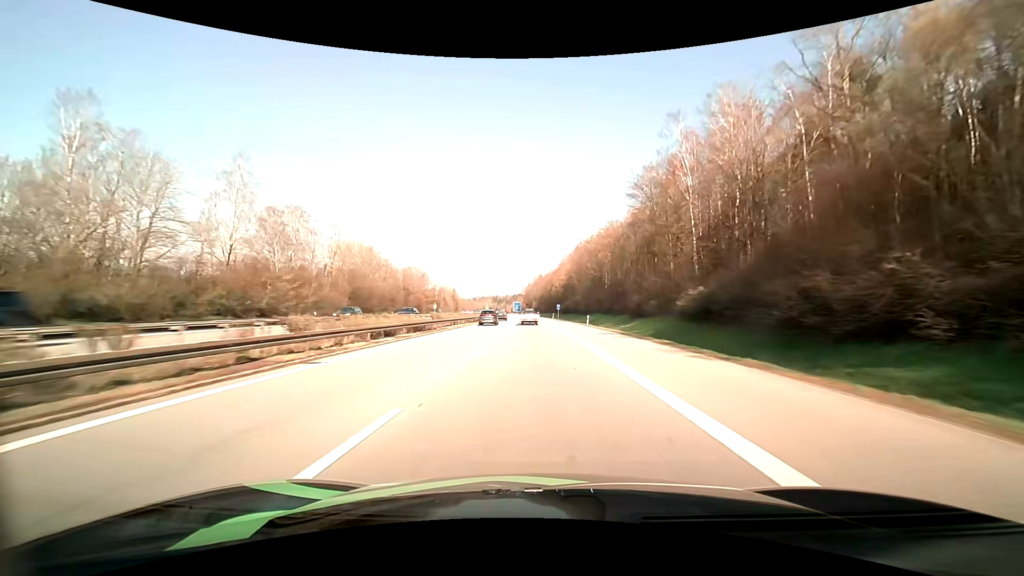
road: motorway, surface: asphalt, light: Day
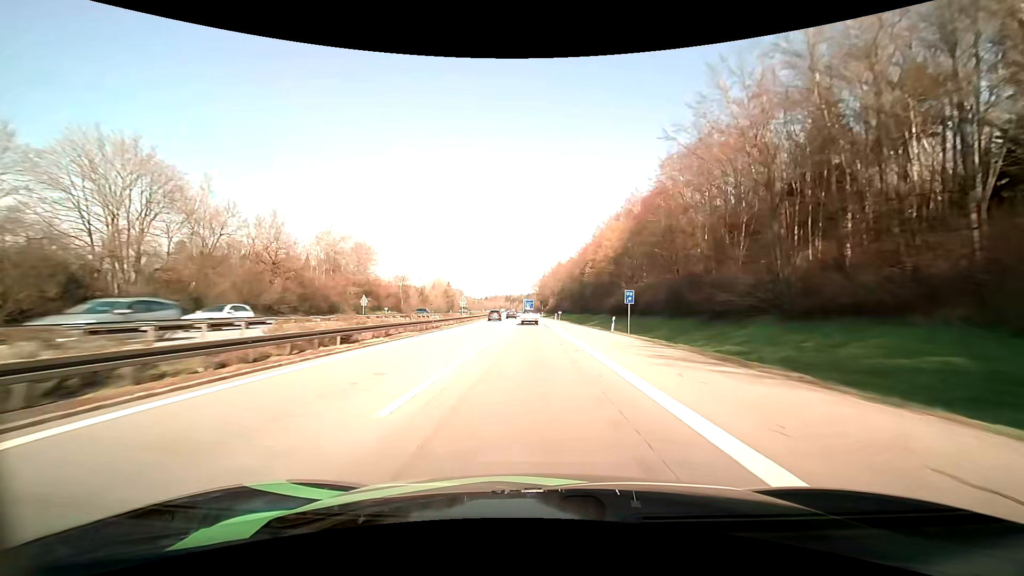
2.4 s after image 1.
(-0.9, +67.3) m; -2°
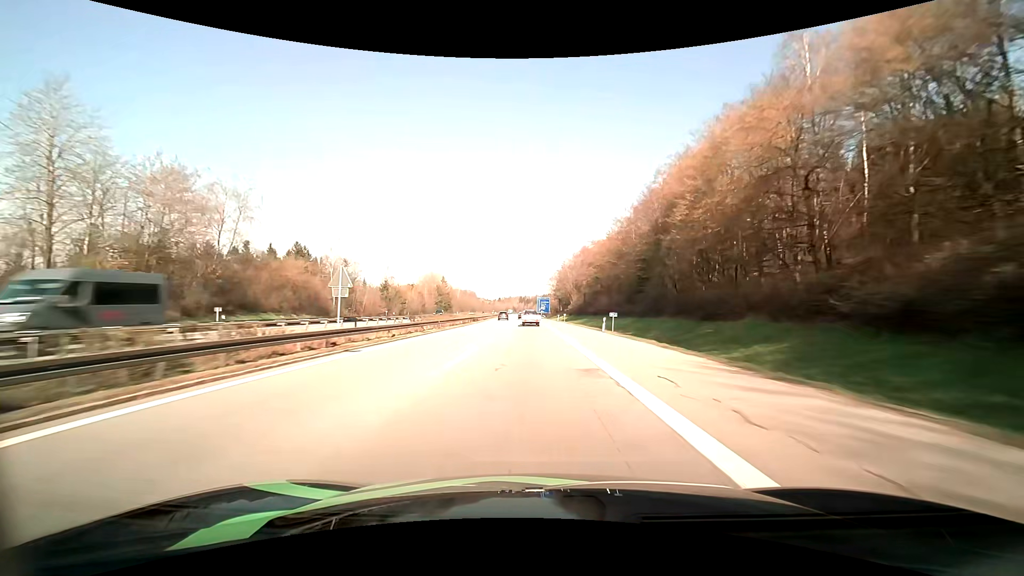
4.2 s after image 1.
(-0.7, +49.3) m; -2°
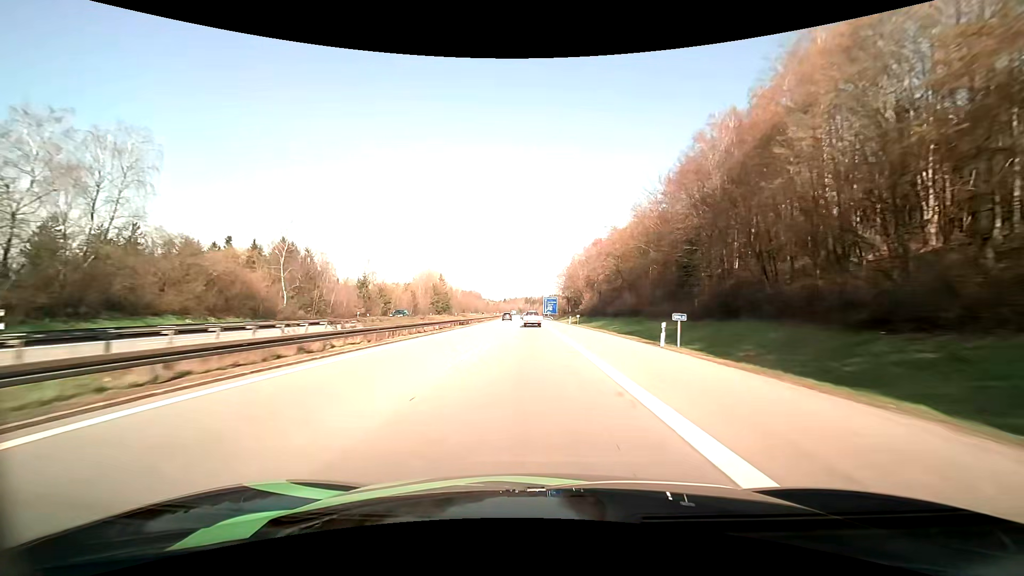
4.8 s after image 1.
(-0.1, +16.5) m; -1°
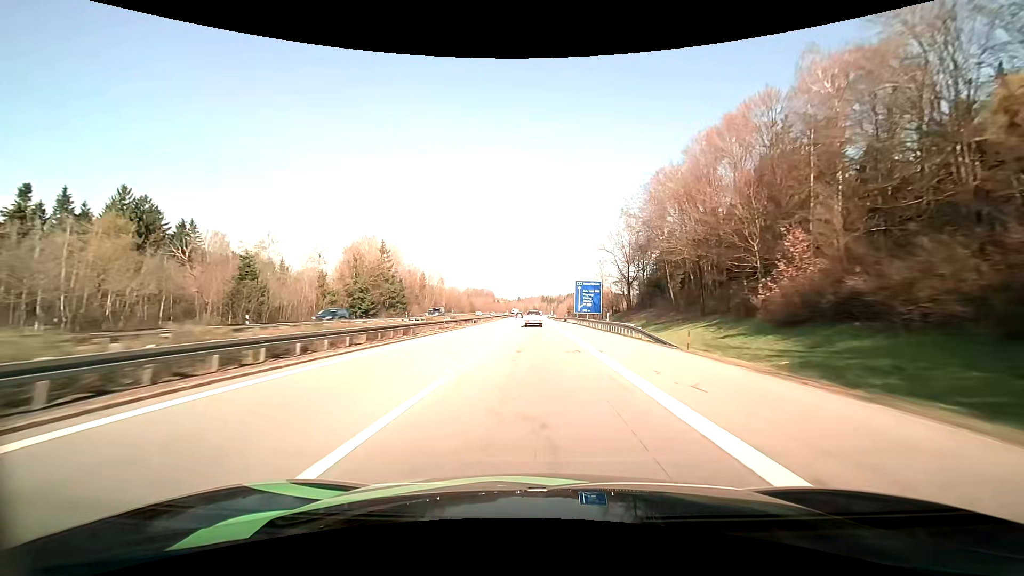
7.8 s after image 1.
(-1.7, +83.1) m; -2°
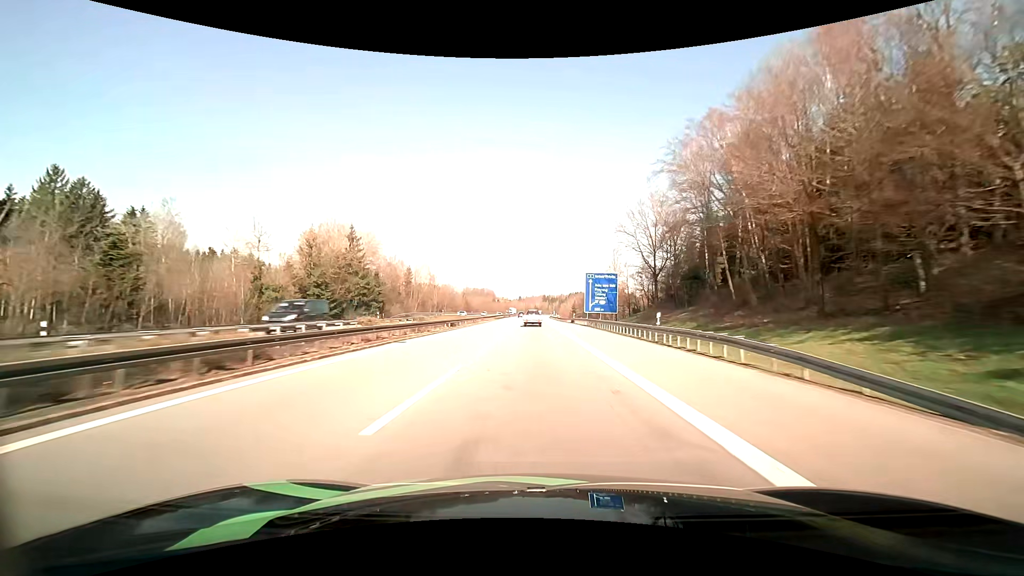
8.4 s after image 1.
(0.0, +16.7) m; 0°
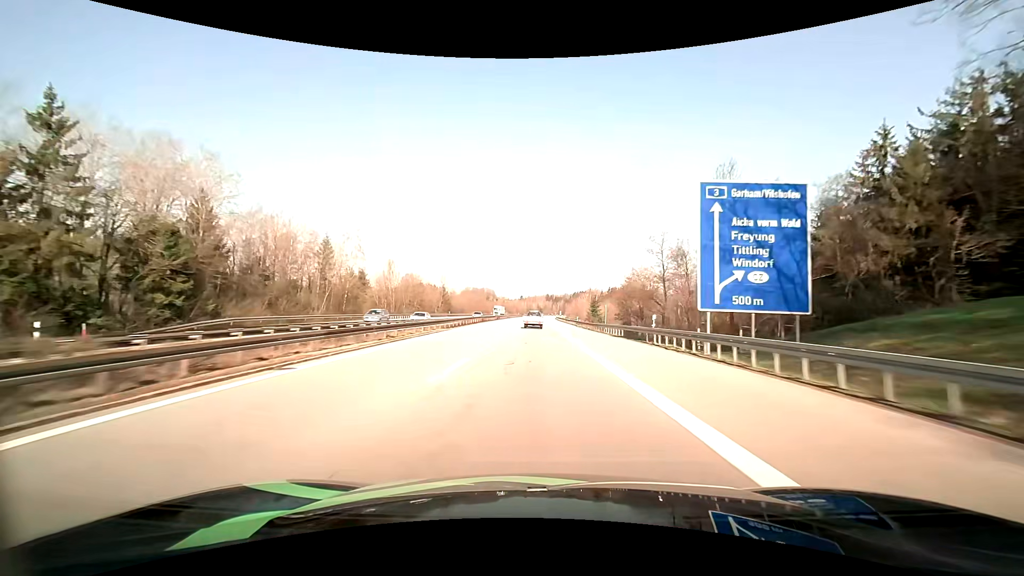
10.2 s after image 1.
(-0.2, +50.5) m; 0°
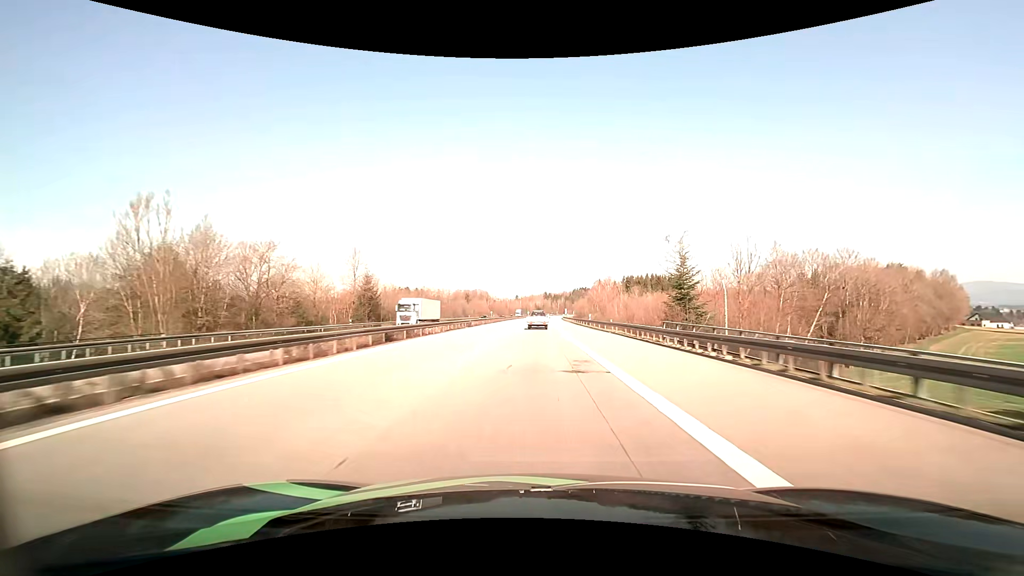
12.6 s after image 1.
(0.0, +68.1) m; 0°
(0, +10) (0, +20) (0, +30) (0, +40) (0, +50) (+1, +60) (+1, +70) (+1, +80) (+1, +90) (+1, +100) m
